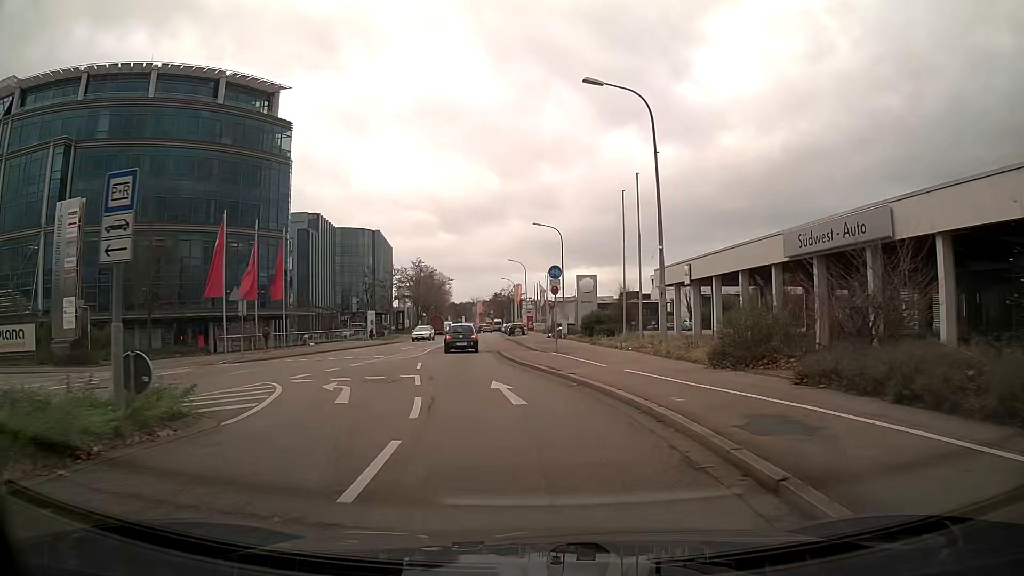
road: tertiary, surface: asphalt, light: Day
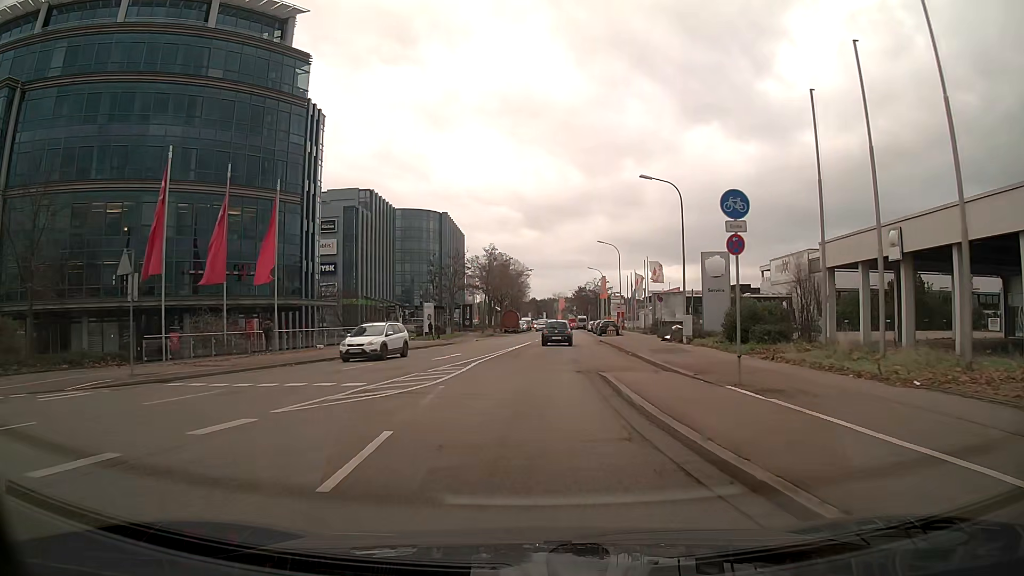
(-1.1, +16.6) m; -6°
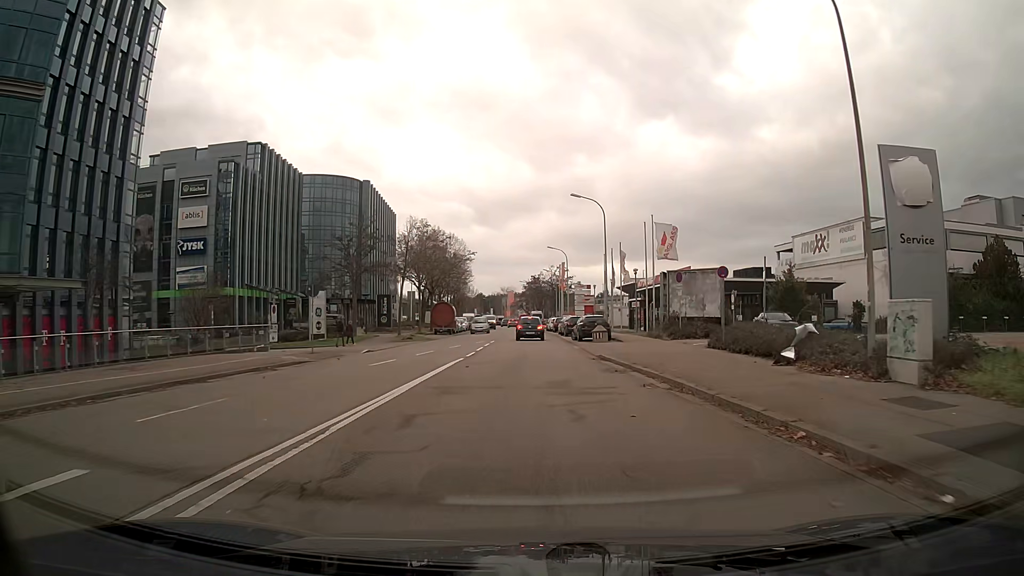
(+0.8, +24.2) m; +5°
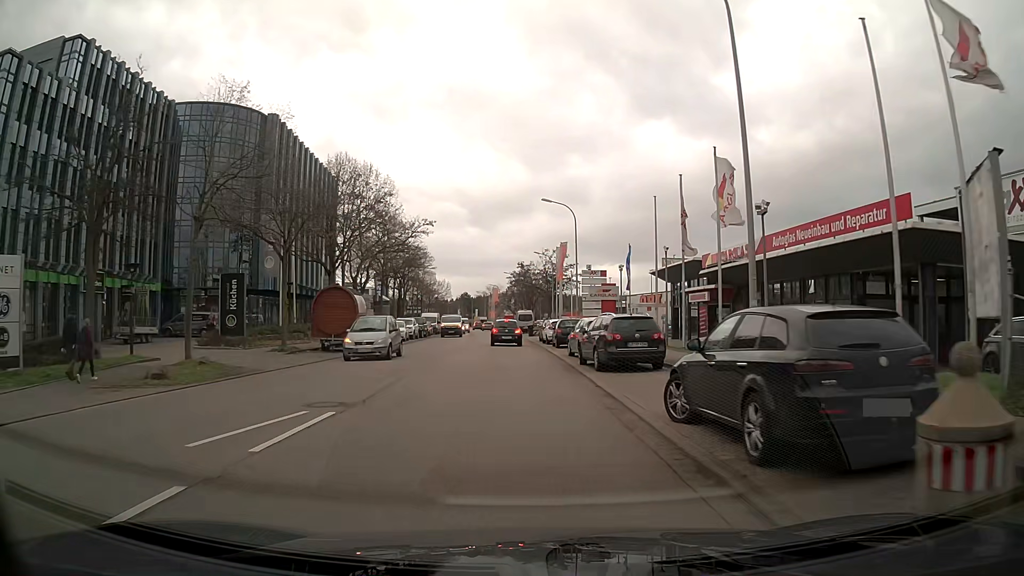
(+0.3, +31.6) m; 0°
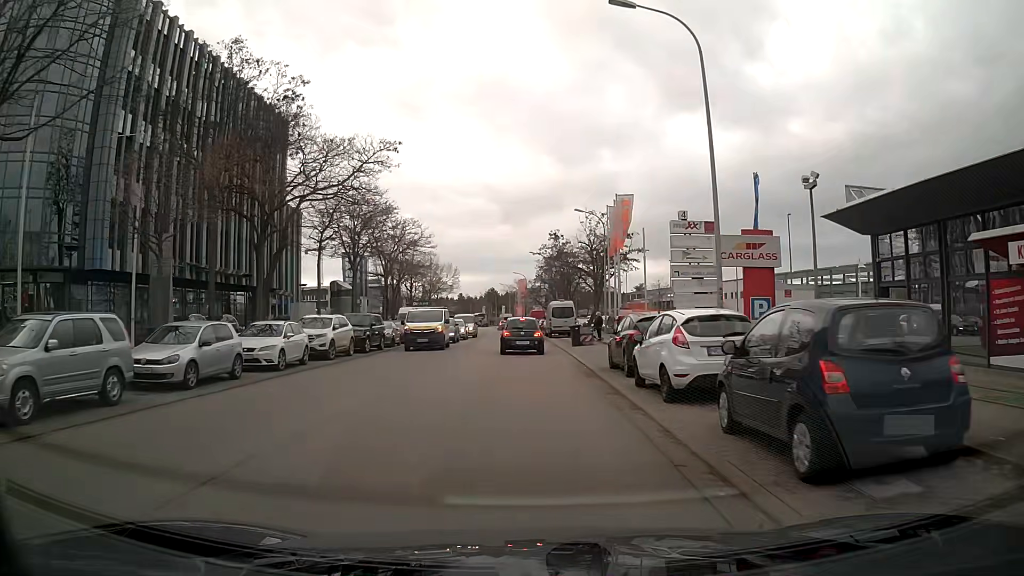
(-0.6, +28.5) m; -2°
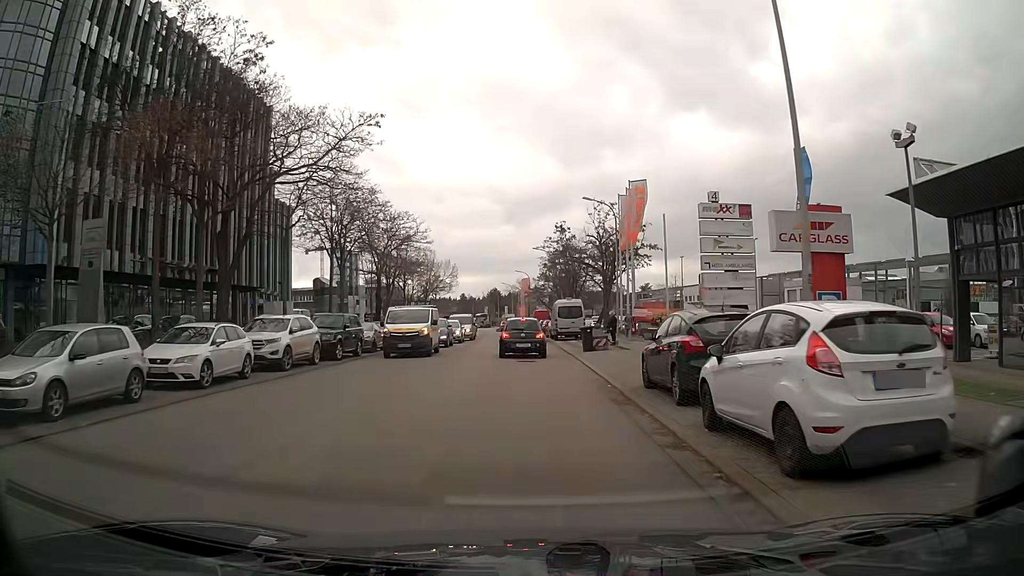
(0.0, +5.1) m; 0°
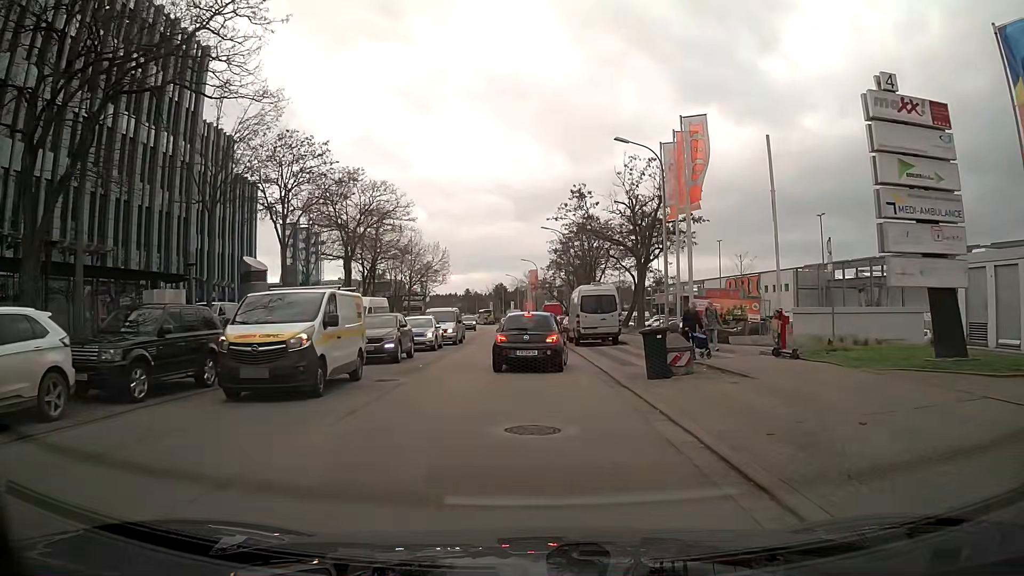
(-0.1, +14.2) m; -1°
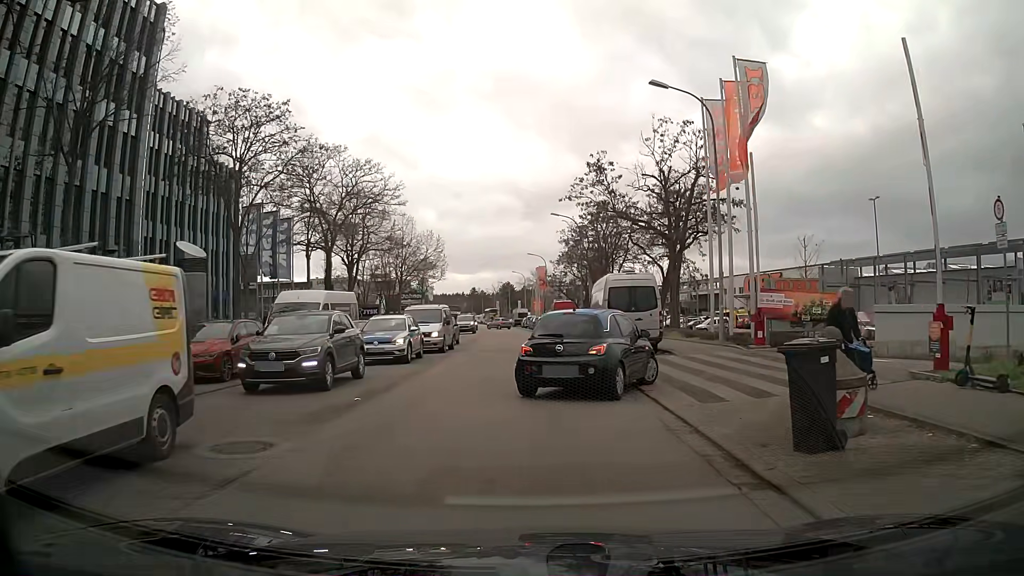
(0.0, +7.6) m; -1°
(0, +10) (0, +20) (0, +30) (0, +40) (-1, +50) (-1, +60) (-2, +70) (-2, +80) (-3, +90) (-4, +100) m
